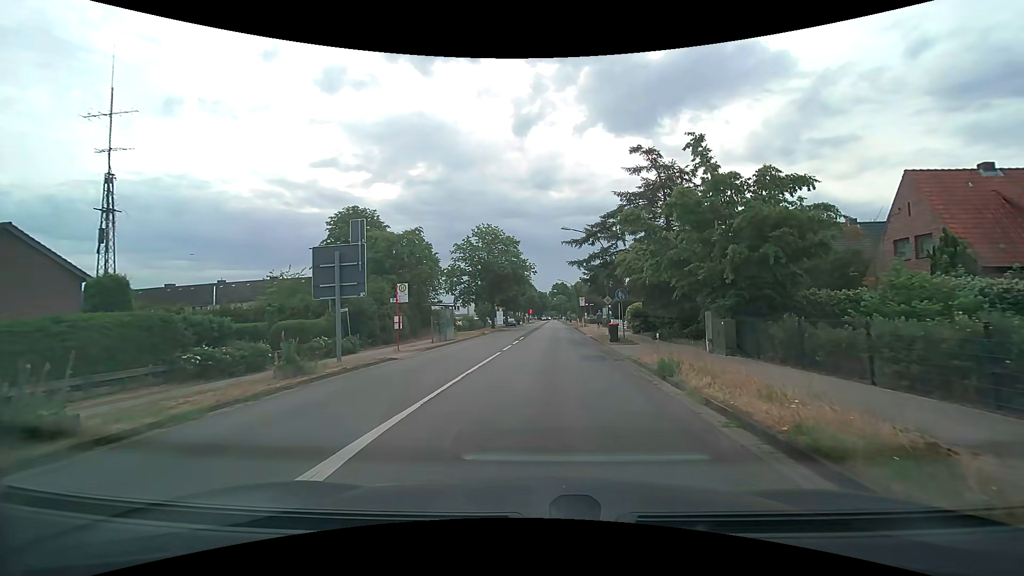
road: secondary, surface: asphalt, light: Day
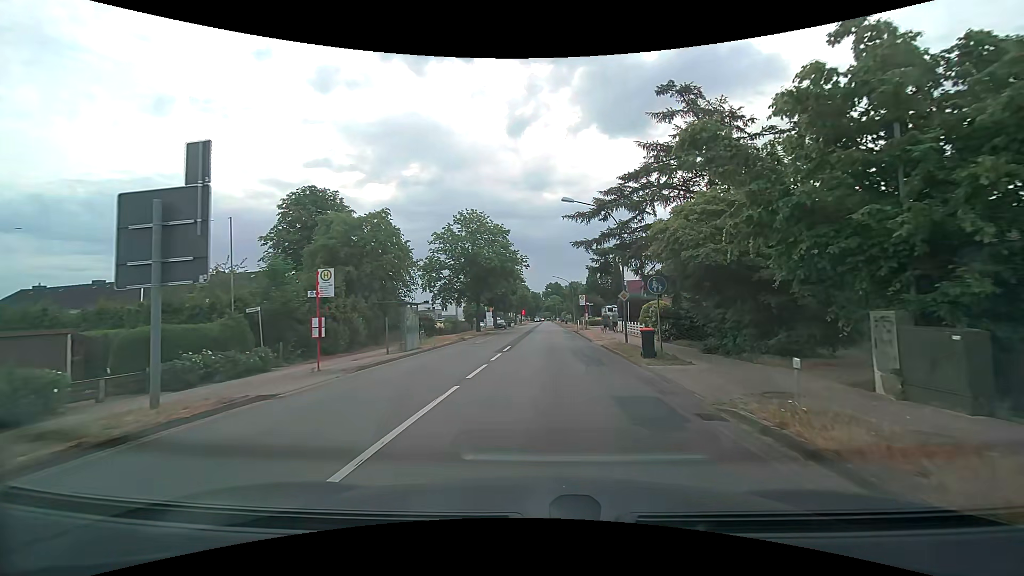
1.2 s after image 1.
(+0.1, +9.0) m; +1°
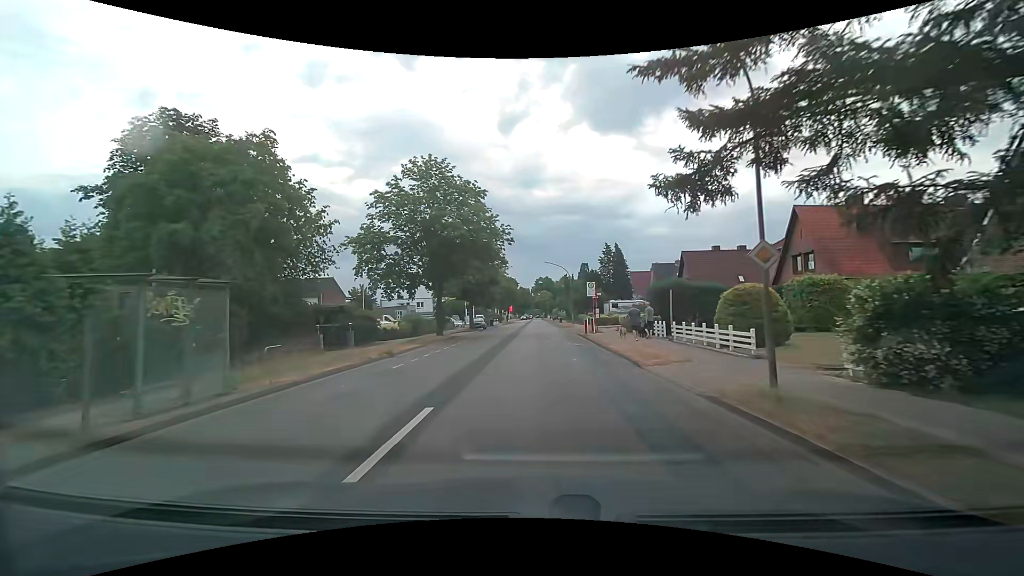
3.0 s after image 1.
(+0.2, +16.5) m; +1°
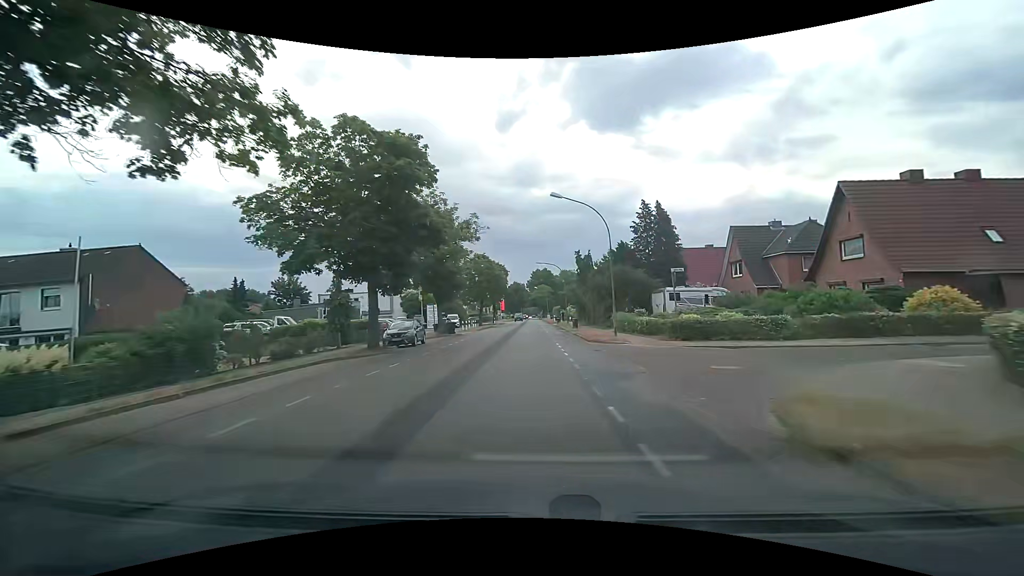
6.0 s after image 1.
(+0.7, +32.6) m; +1°
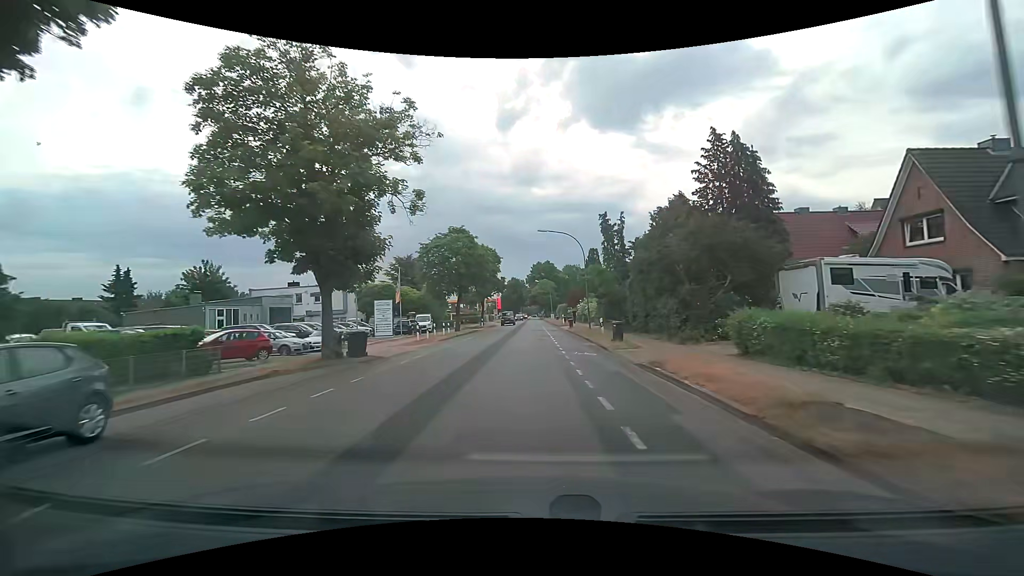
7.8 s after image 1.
(0.0, +21.5) m; 0°
(0, +10) (0, +20) (0, +30) (0, +40) (0, +50) (0, +60) (-1, +70) (-1, +80) (-1, +90) (-1, +100) m
